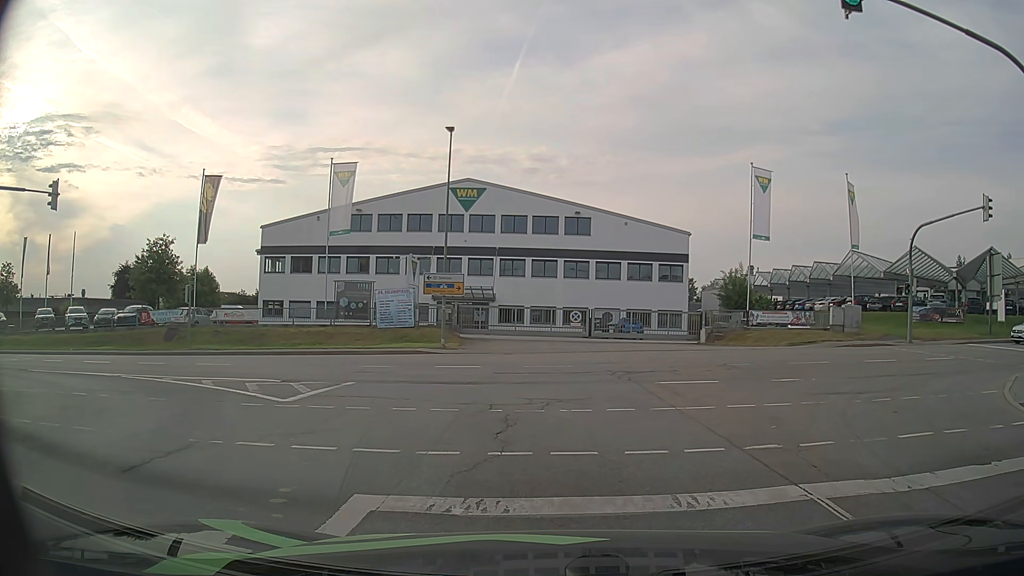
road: secondary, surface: asphalt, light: Day
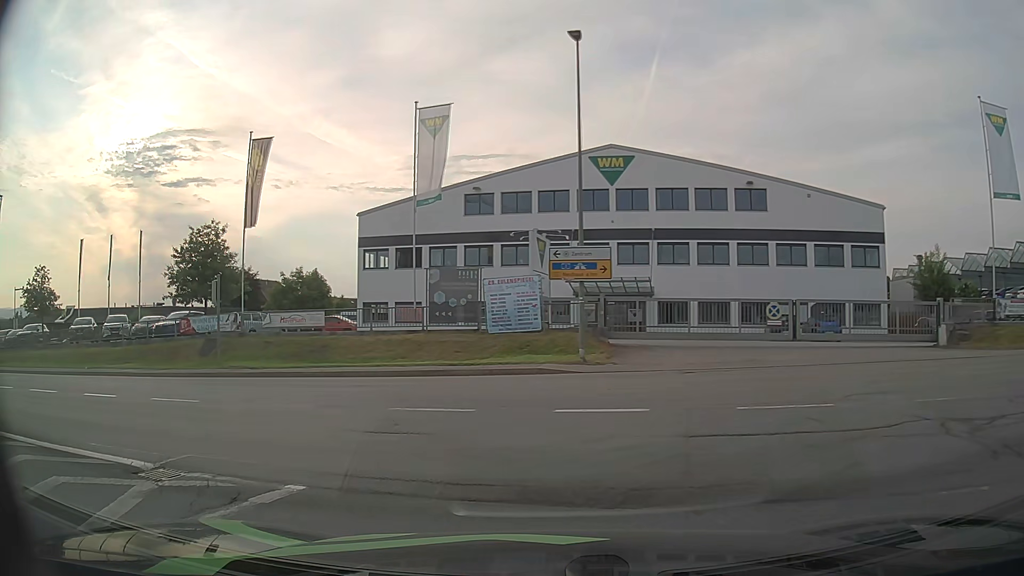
(-0.6, +11.9) m; -11°
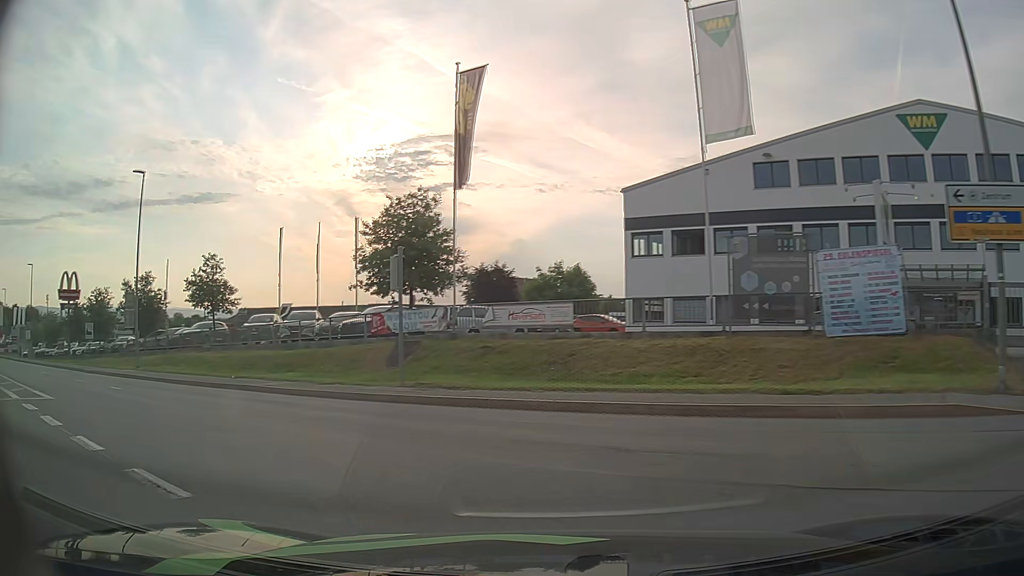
(-1.6, +9.2) m; -23°
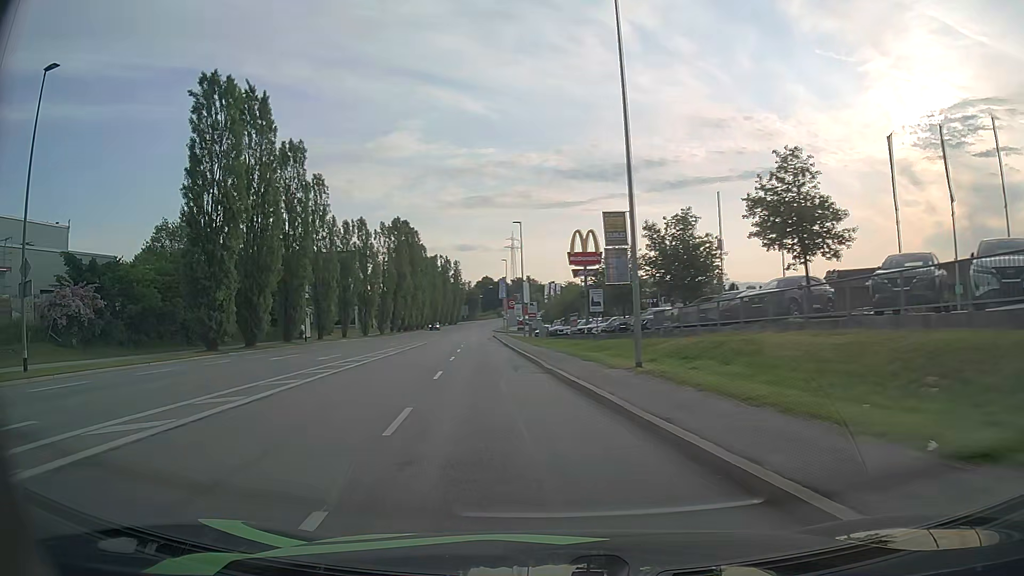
(-8.1, +17.2) m; -48°
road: tertiary
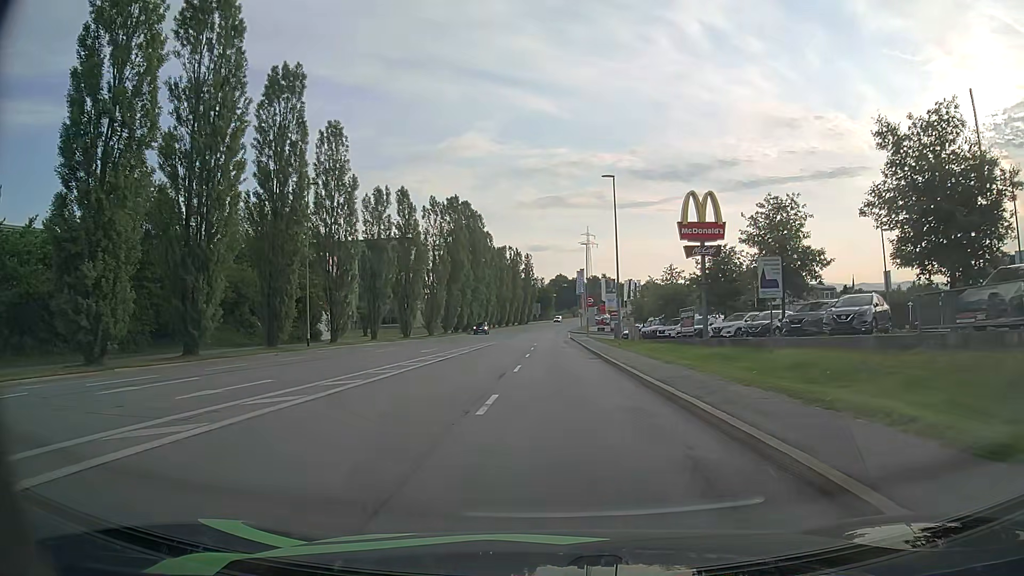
(-2.2, +17.9) m; -8°
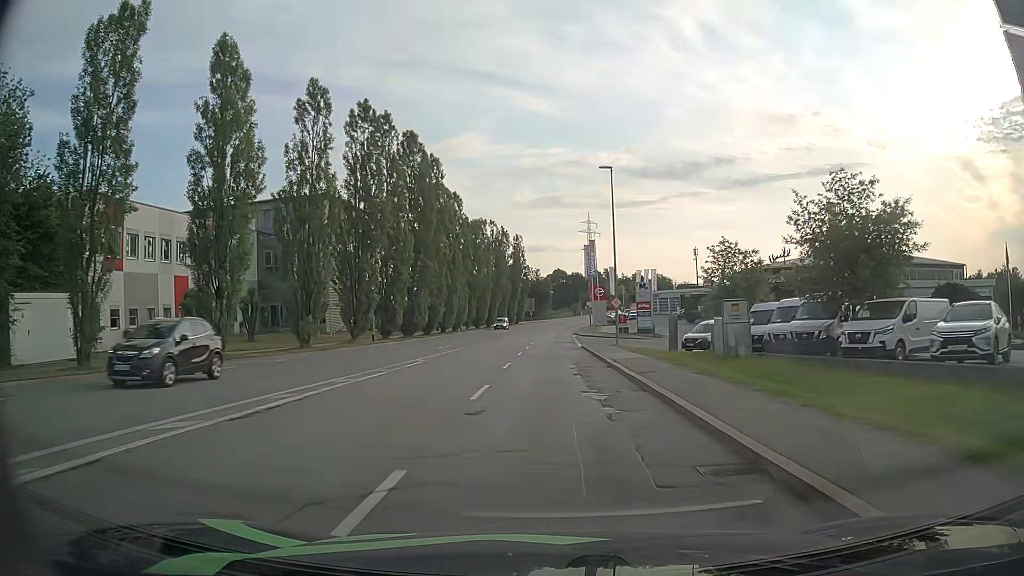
(+0.3, +36.8) m; 0°
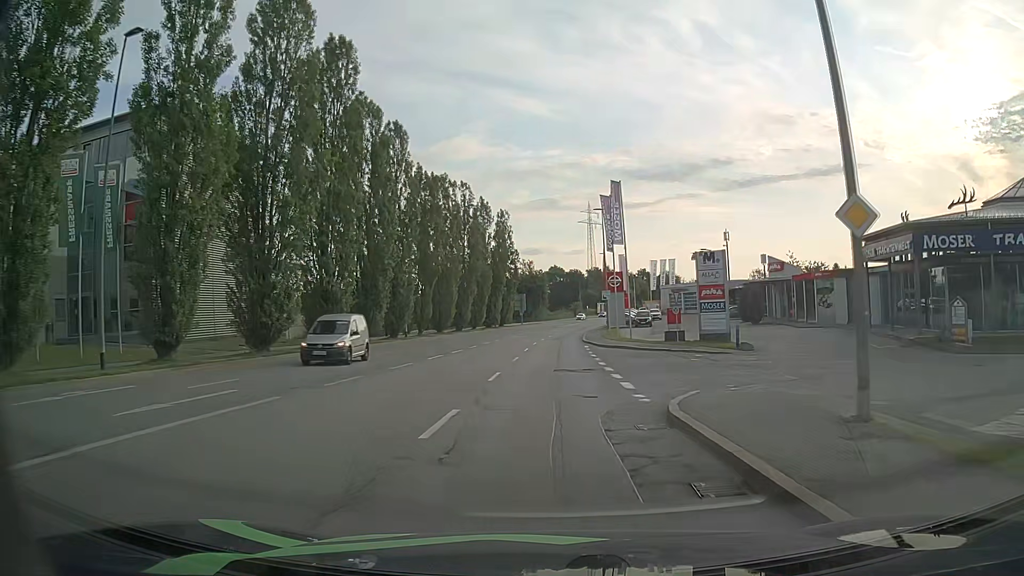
(+0.3, +31.1) m; +1°
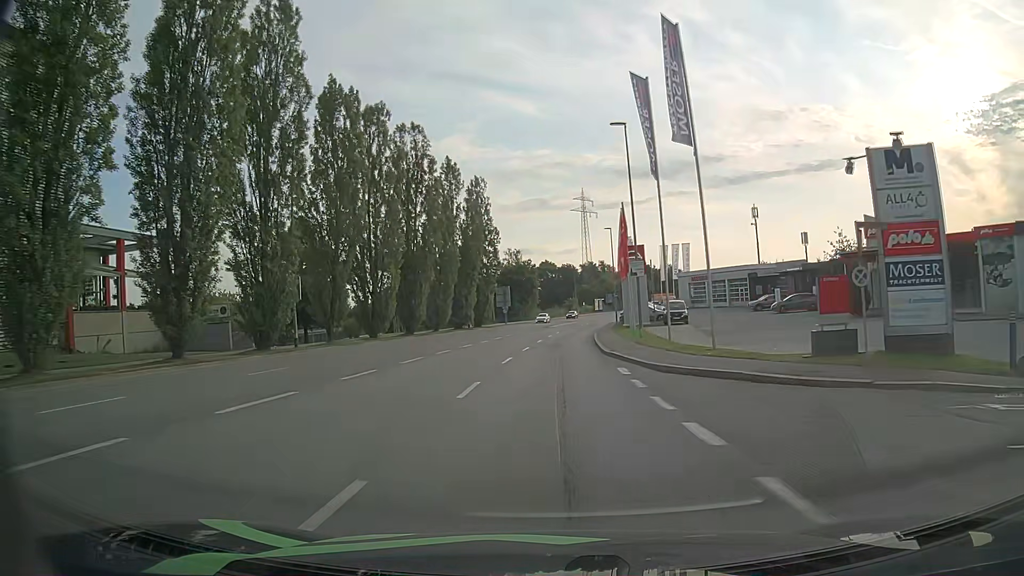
(0.0, +23.5) m; 0°
